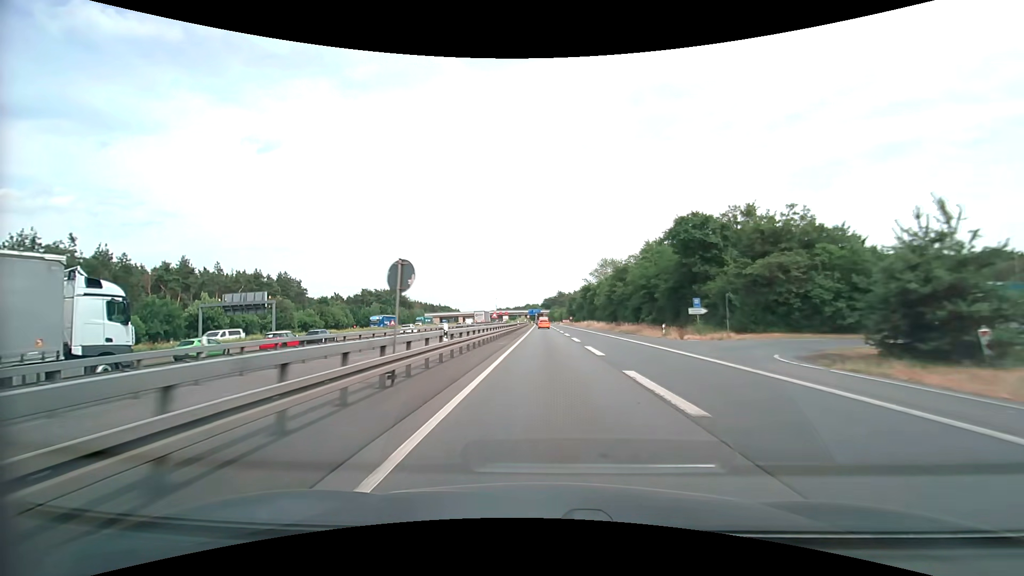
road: motorway_link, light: Day
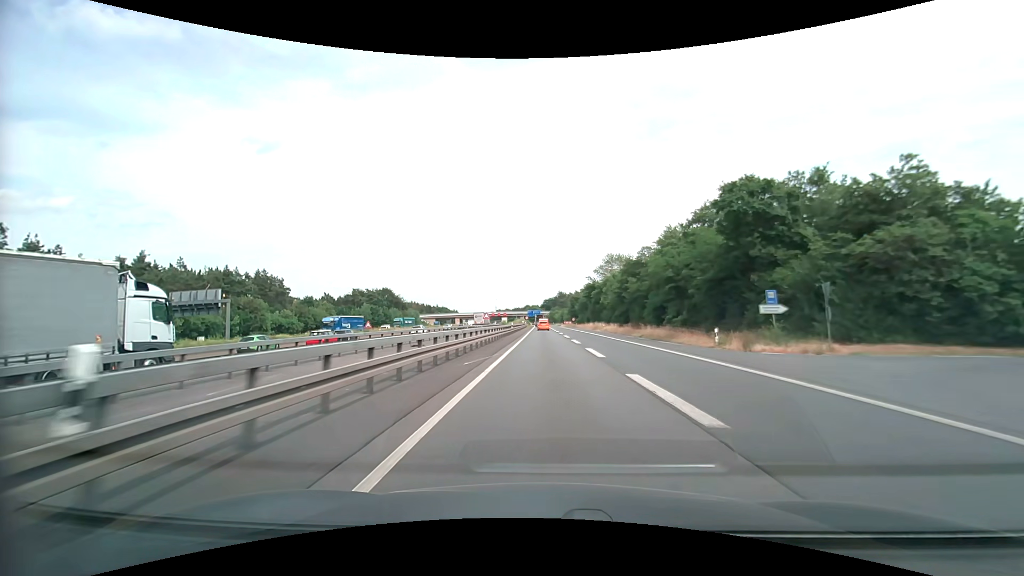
(-0.1, +12.7) m; -1°
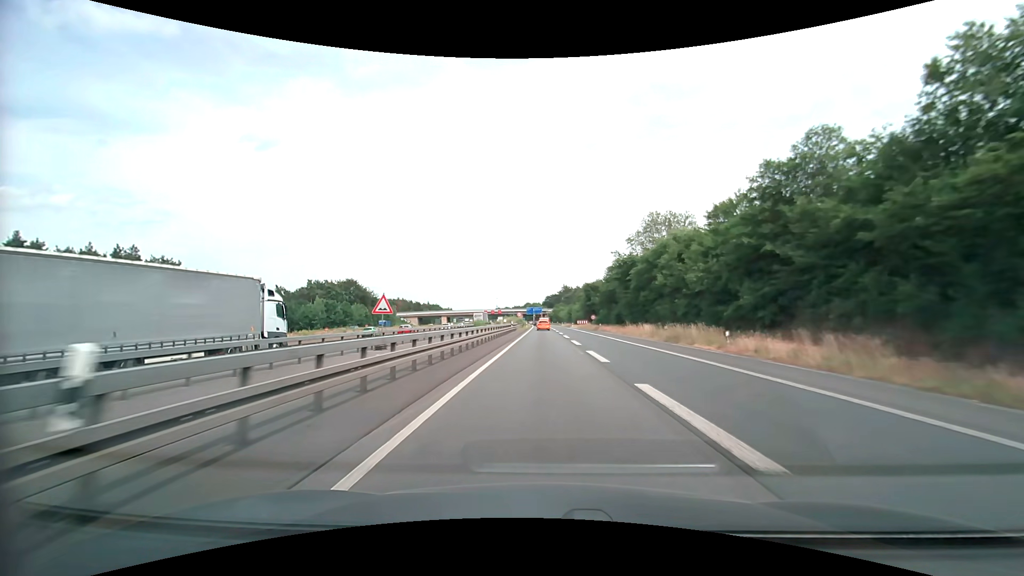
(+0.2, +49.9) m; 0°
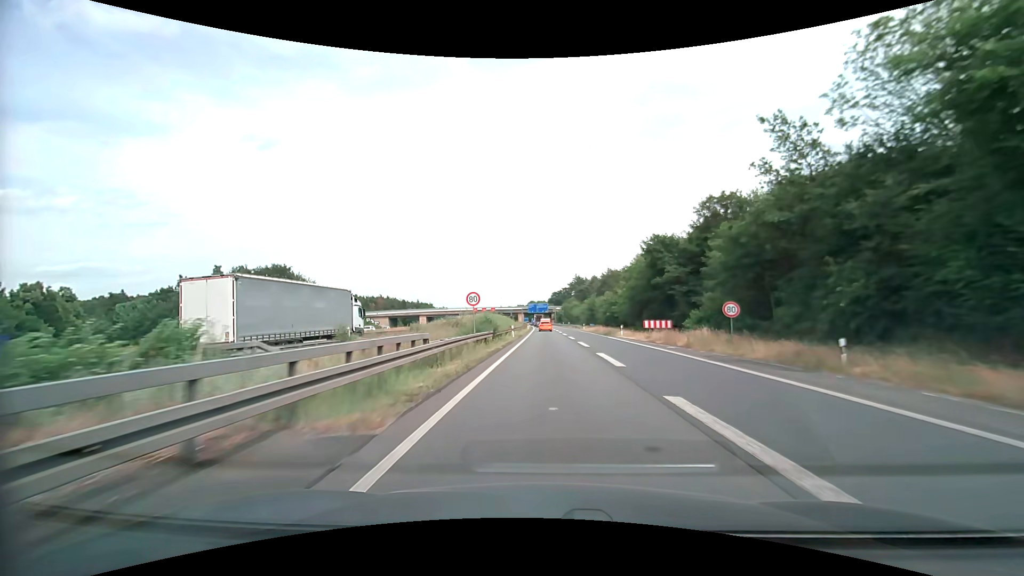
(-0.2, +61.0) m; -1°
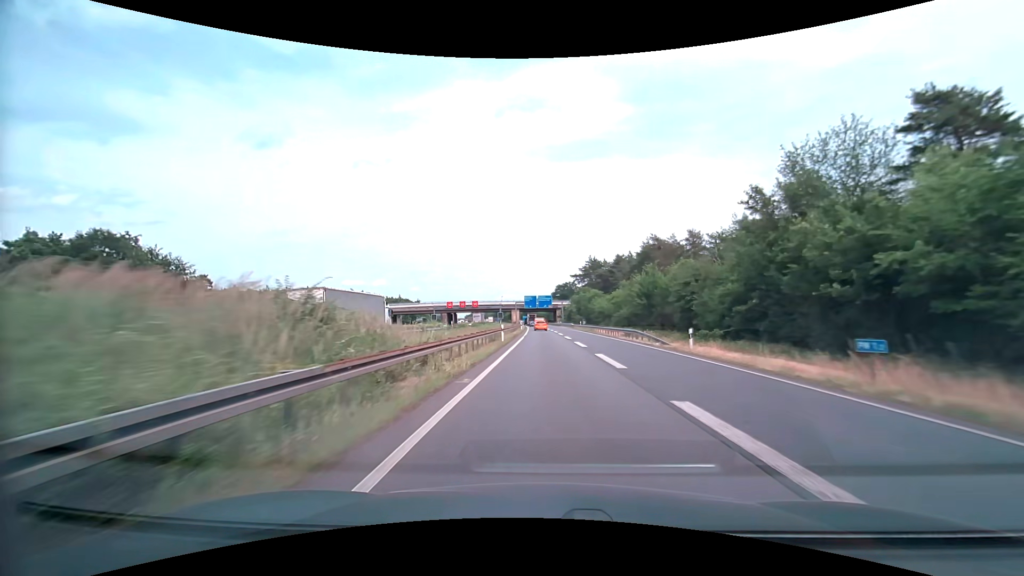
(0.0, +60.3) m; 0°
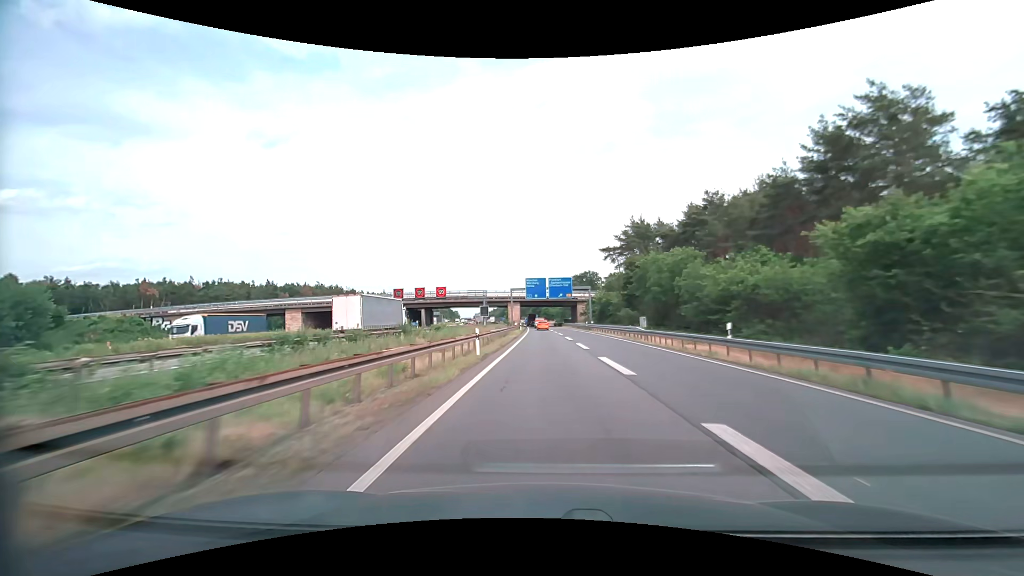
(-0.7, +61.7) m; -1°
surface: asphalt
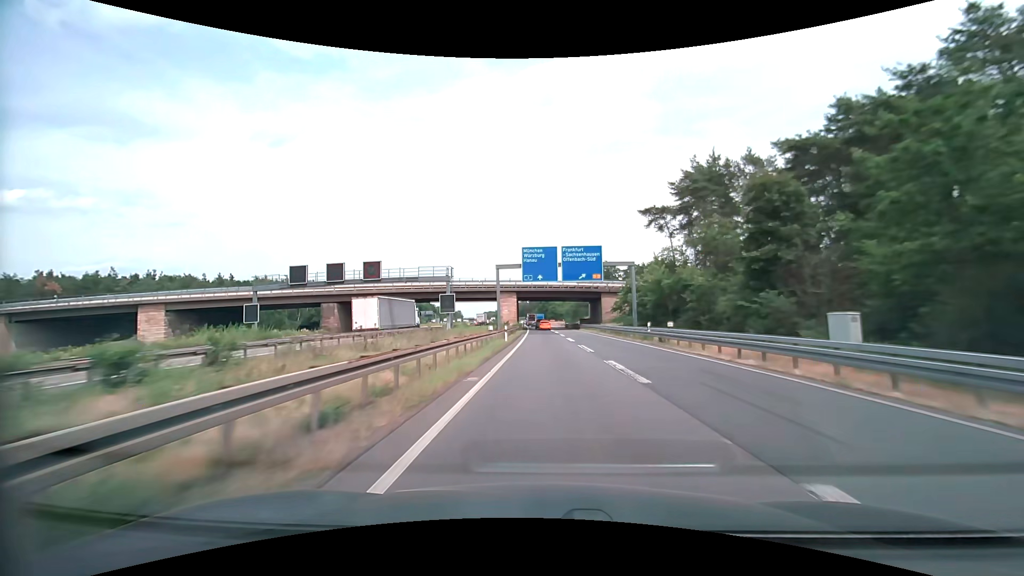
(-0.3, +38.1) m; -1°
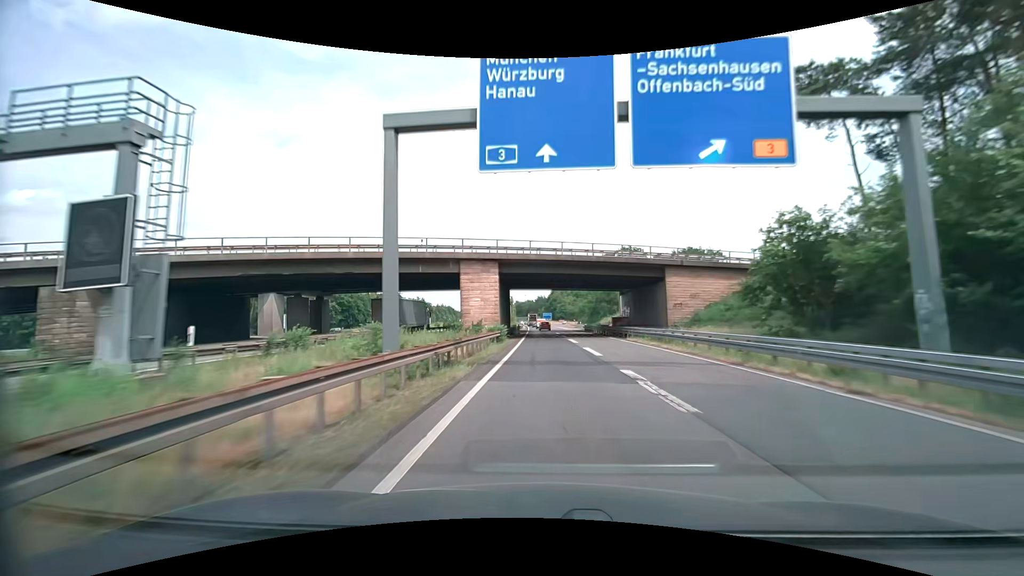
(-0.3, +38.9) m; -1°
(0, +10) (0, +20) (0, +30) (0, +40) (0, +50) (0, +60) (0, +70) (-1, +80) (-1, +90) (-1, +100) m
